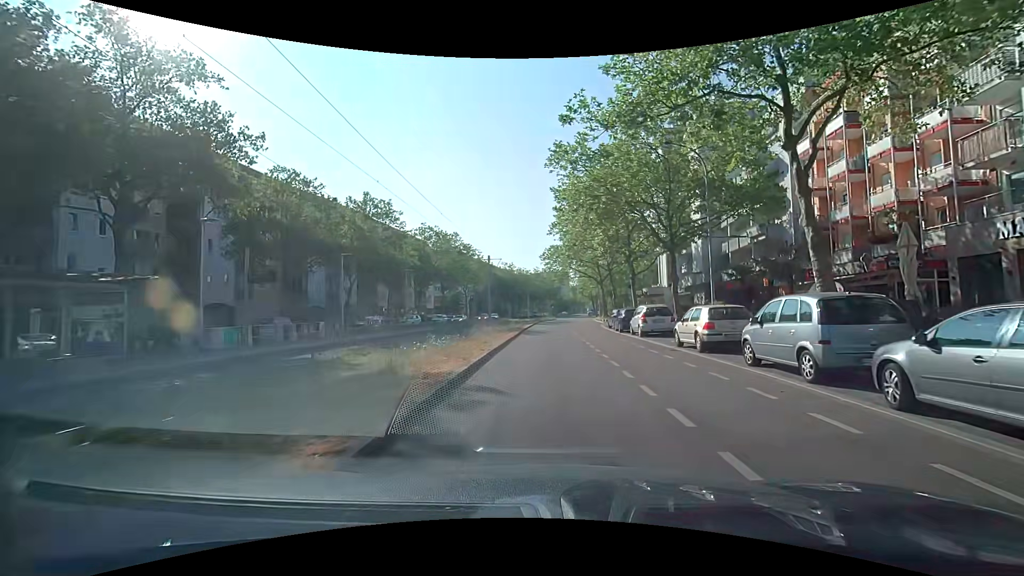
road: tertiary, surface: asphalt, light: Day
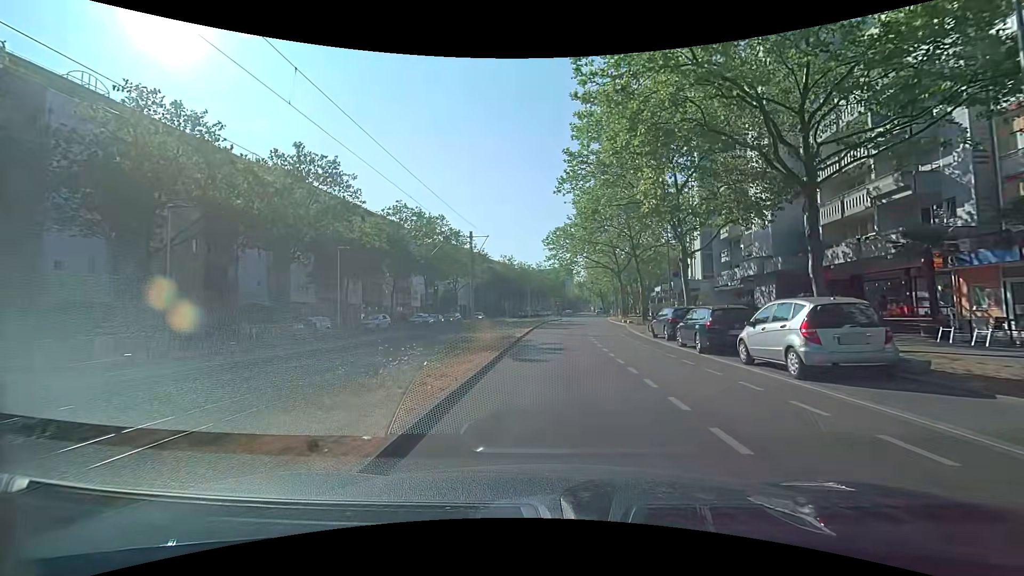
(-0.2, +15.2) m; -1°
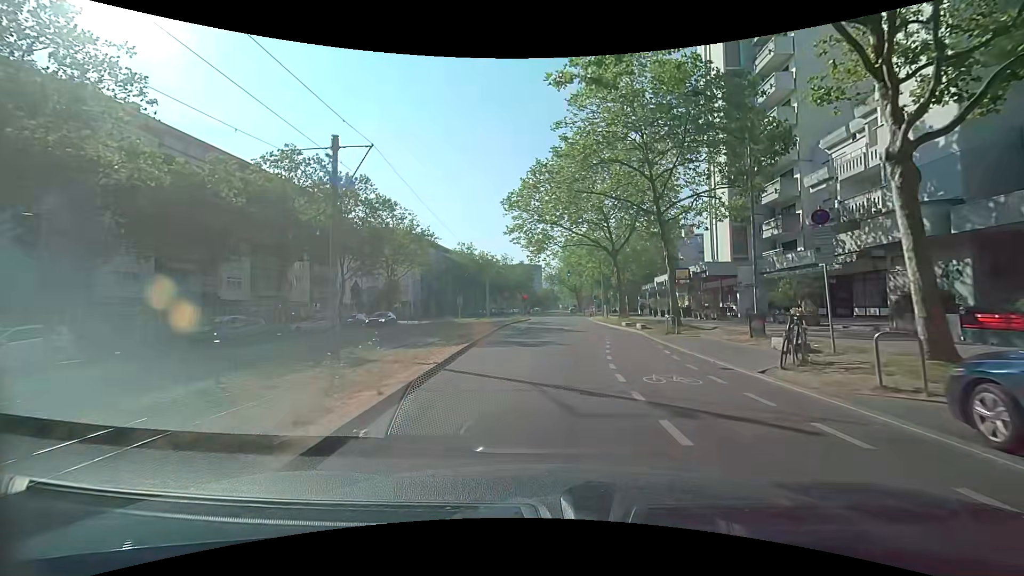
(+0.5, +20.1) m; +3°
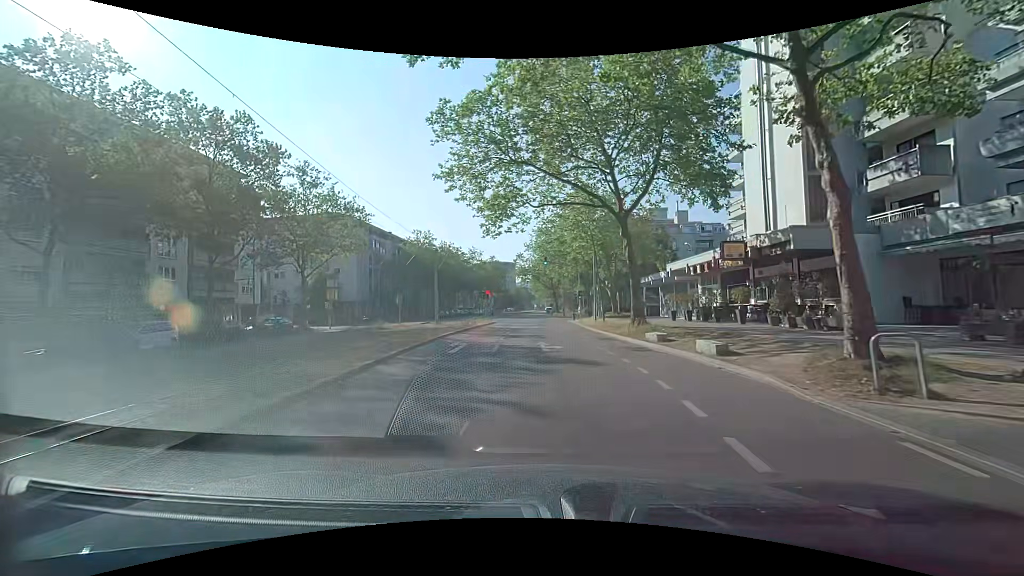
(+0.6, +16.9) m; +3°
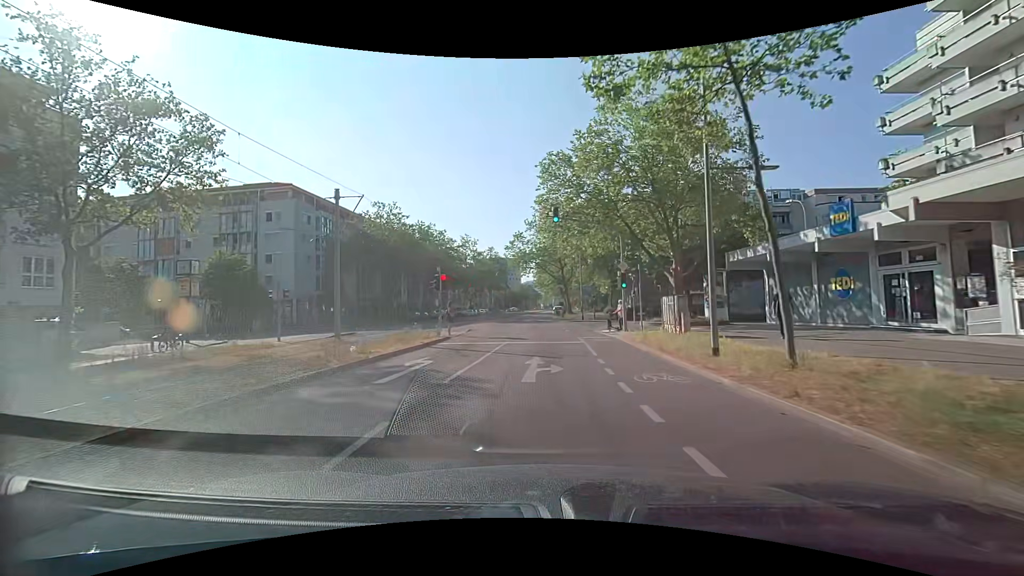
(-0.2, +24.5) m; 0°
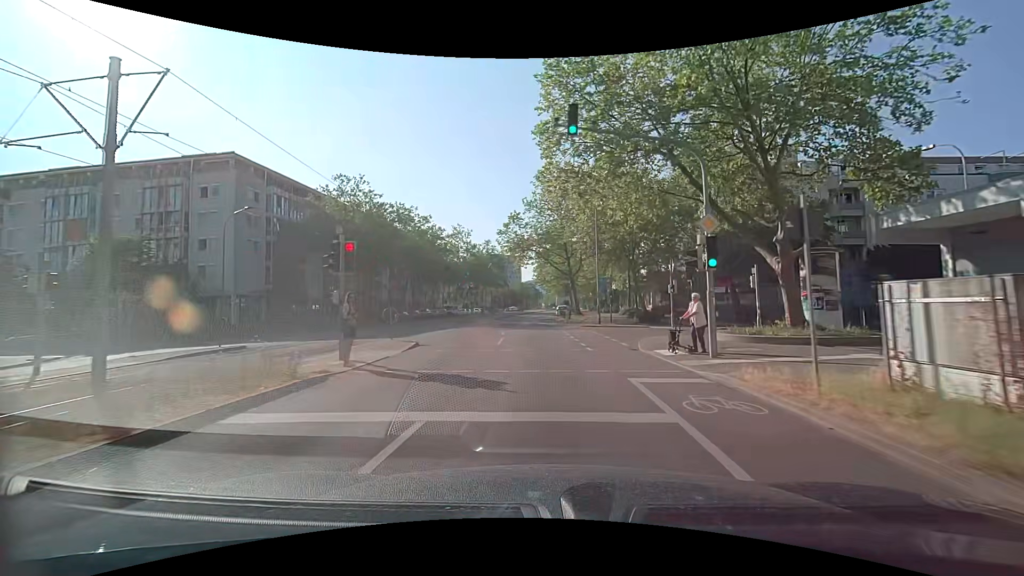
(-0.2, +13.1) m; -1°
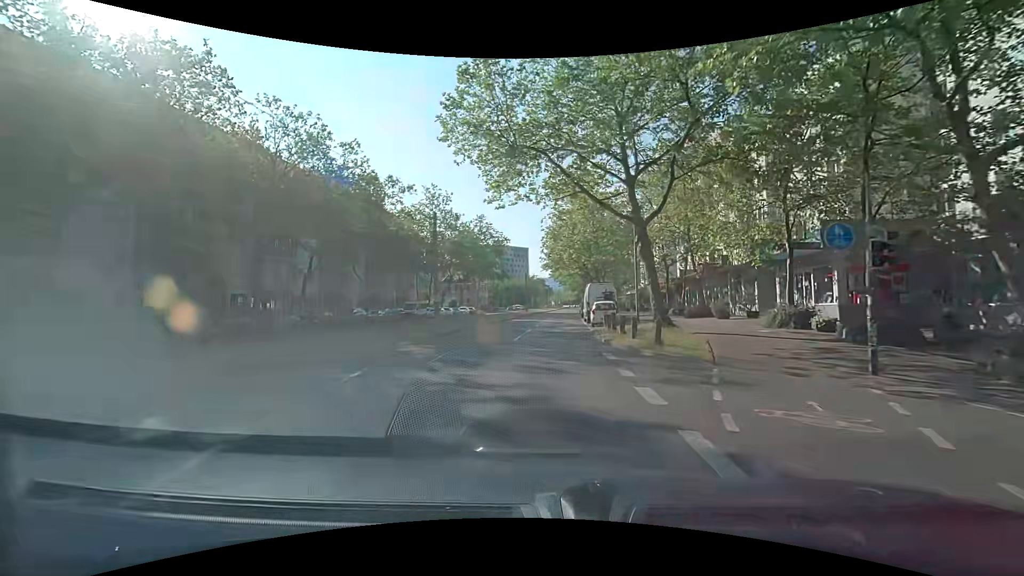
(-0.6, +34.0) m; -1°
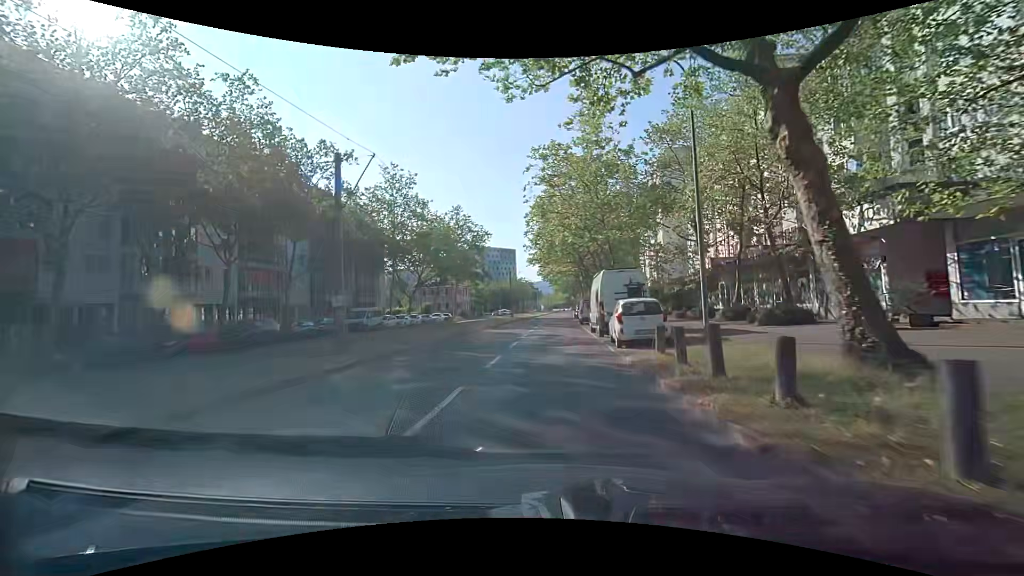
(+0.1, +13.6) m; +1°
(0, +10) (0, +20) (0, +30) (+1, +40) (+1, +50) (+2, +60) (+2, +70) (+3, +80) (+3, +90) (+4, +100) m
